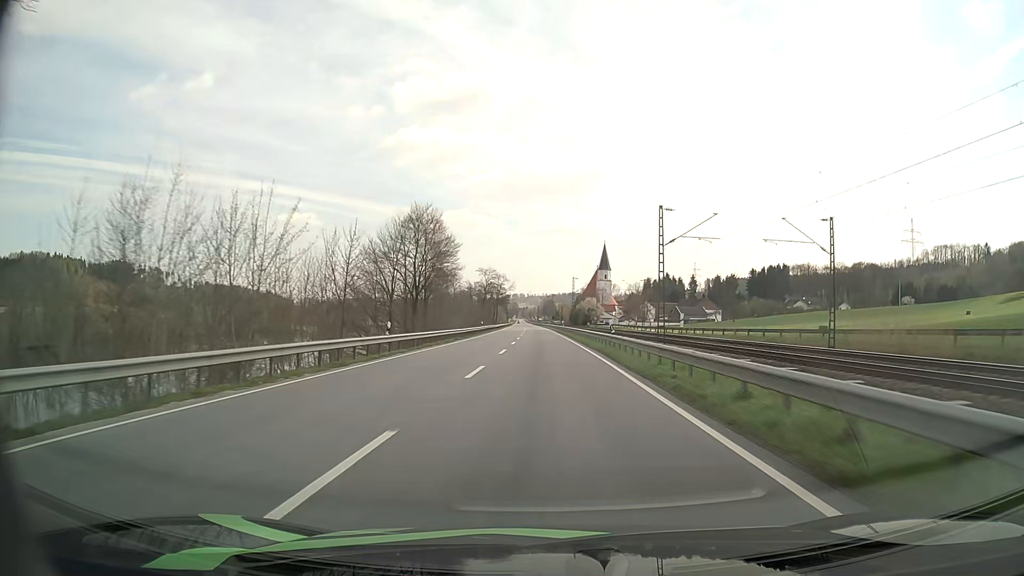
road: primary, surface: asphalt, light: Day
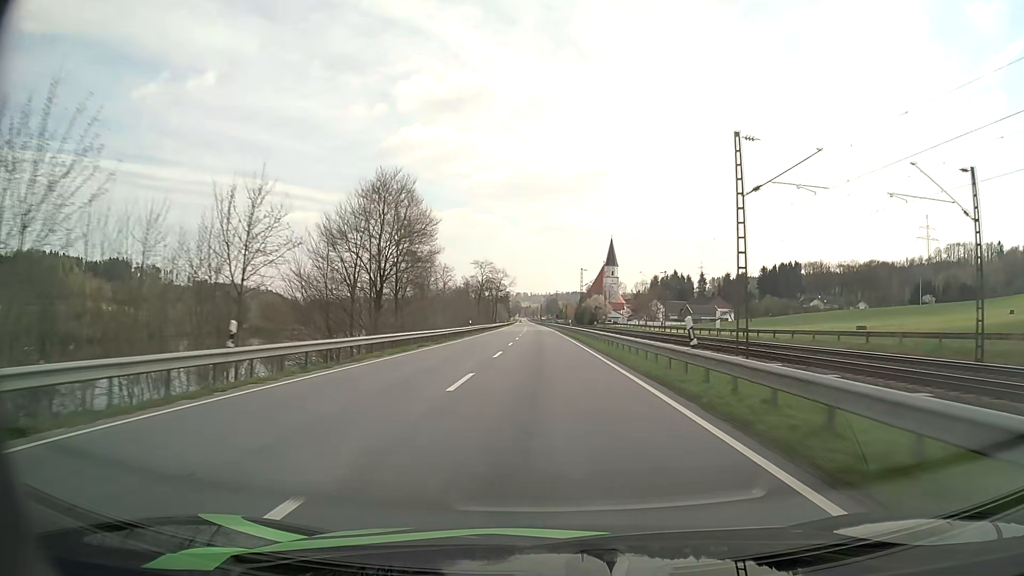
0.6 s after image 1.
(0.0, +15.4) m; 0°
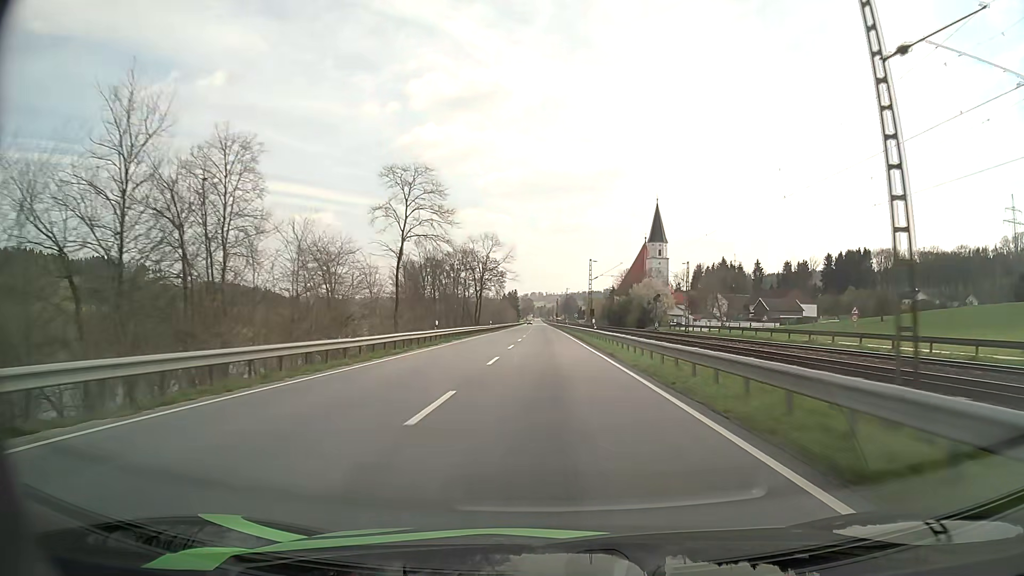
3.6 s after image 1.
(-0.8, +76.8) m; -1°
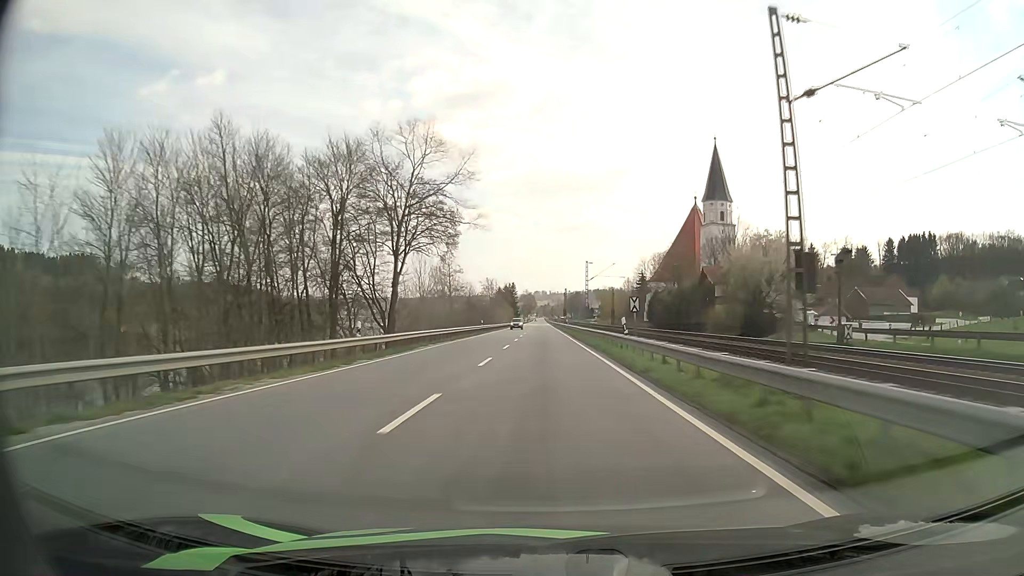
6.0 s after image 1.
(-0.1, +61.2) m; 0°
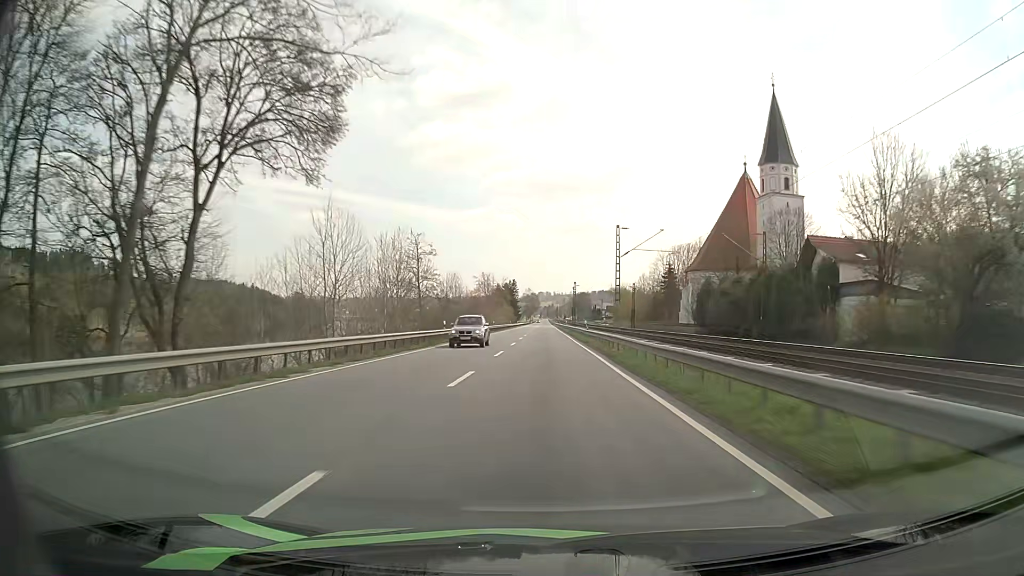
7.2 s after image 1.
(-0.1, +30.6) m; 0°
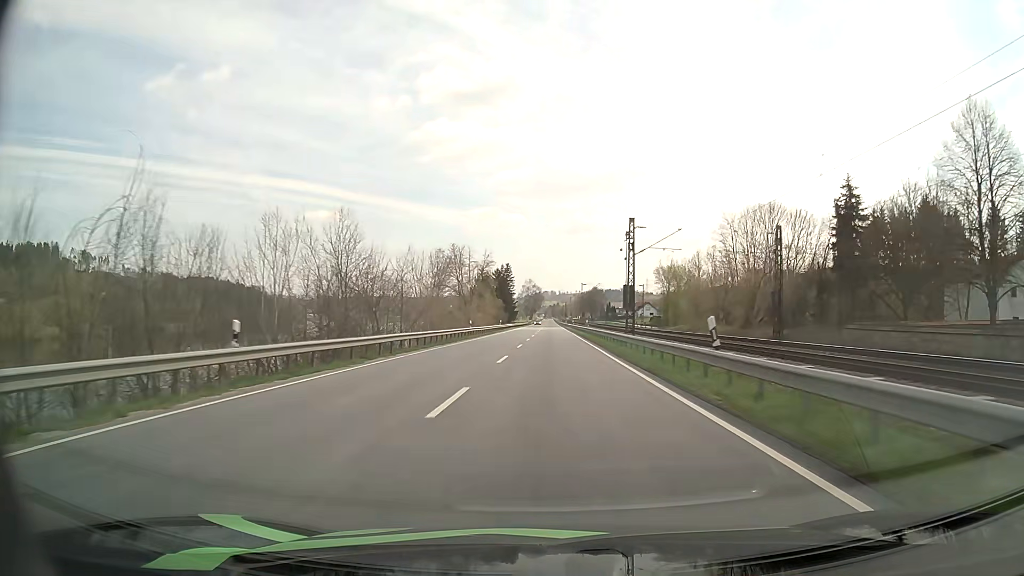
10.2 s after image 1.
(-0.7, +77.1) m; -1°
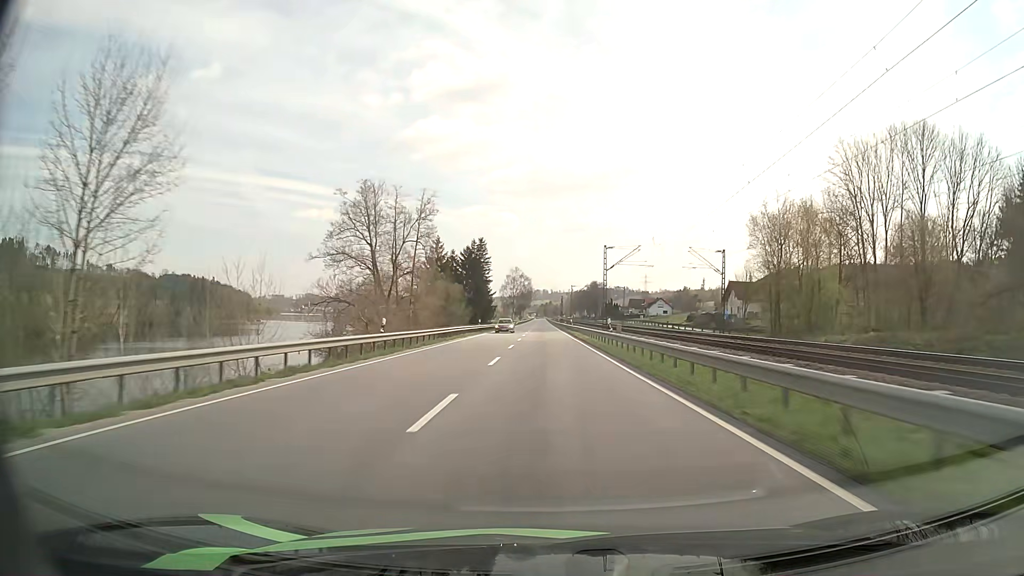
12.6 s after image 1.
(+0.3, +61.8) m; +1°
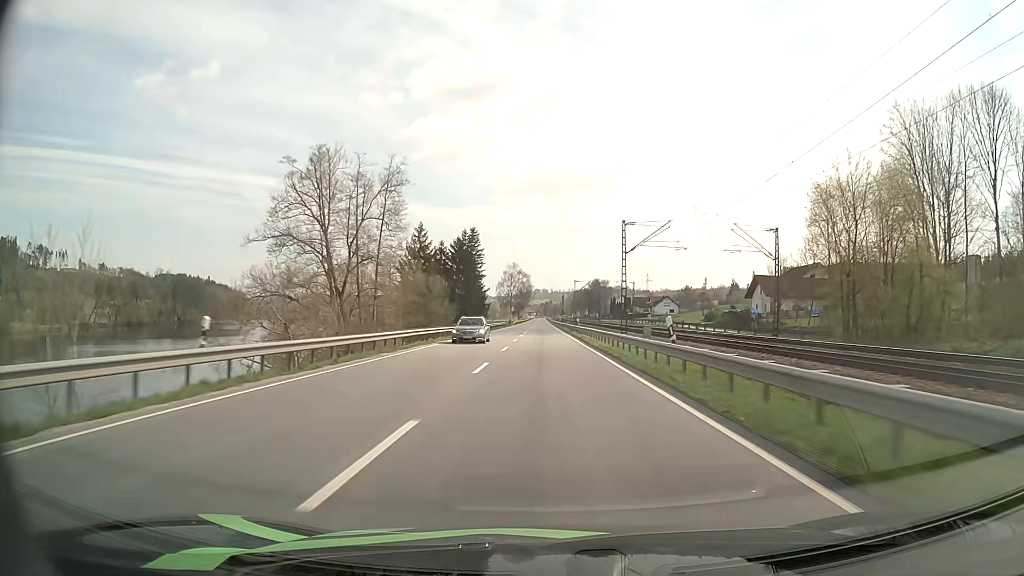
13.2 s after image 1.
(0.0, +15.5) m; 0°
(0, +10) (0, +20) (0, +30) (0, +40) (0, +50) (0, +60) (0, +70) (0, +80) (-1, +90) (-1, +100) m
